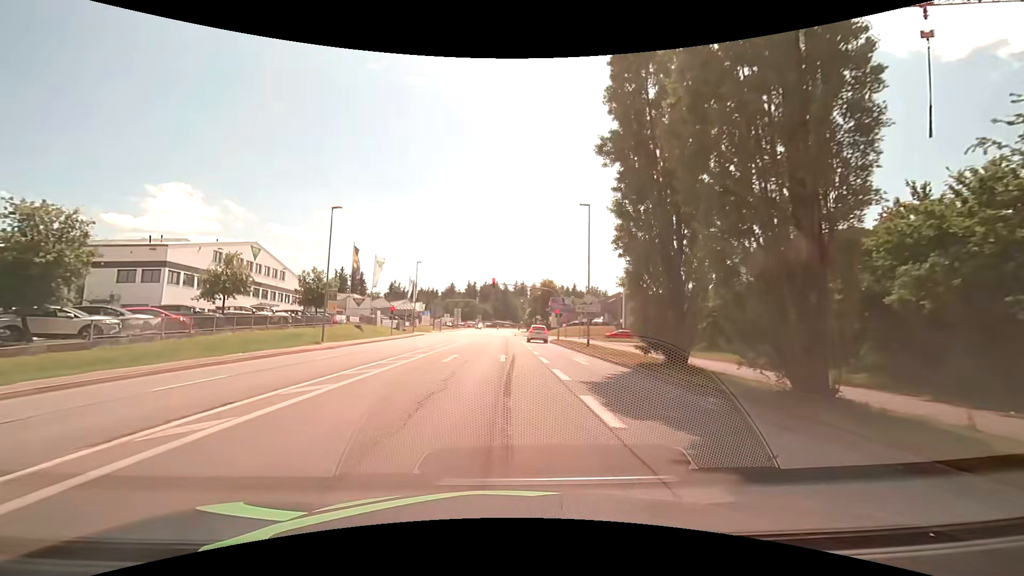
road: tertiary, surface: asphalt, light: Day
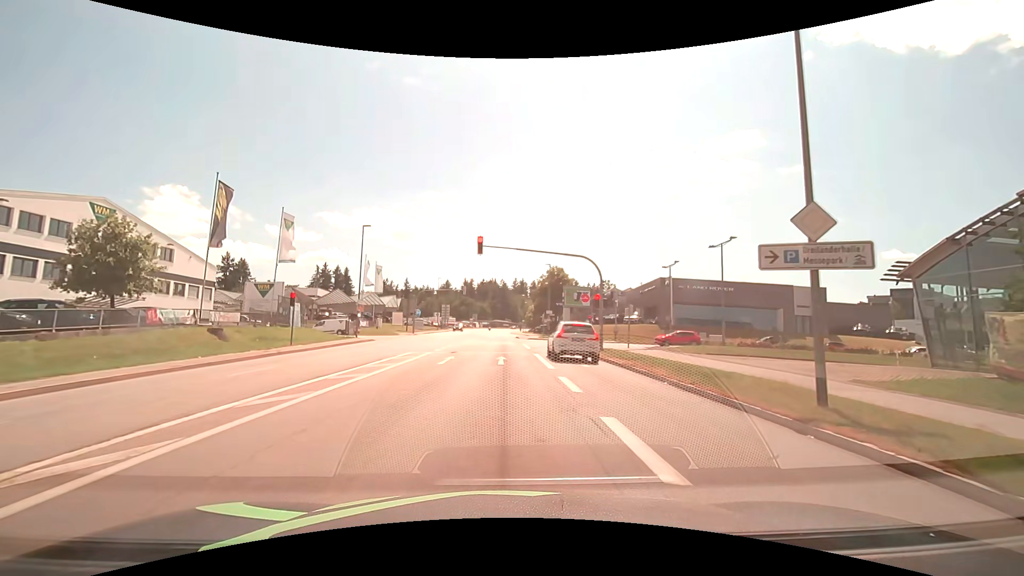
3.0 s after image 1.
(+0.1, +26.0) m; +1°
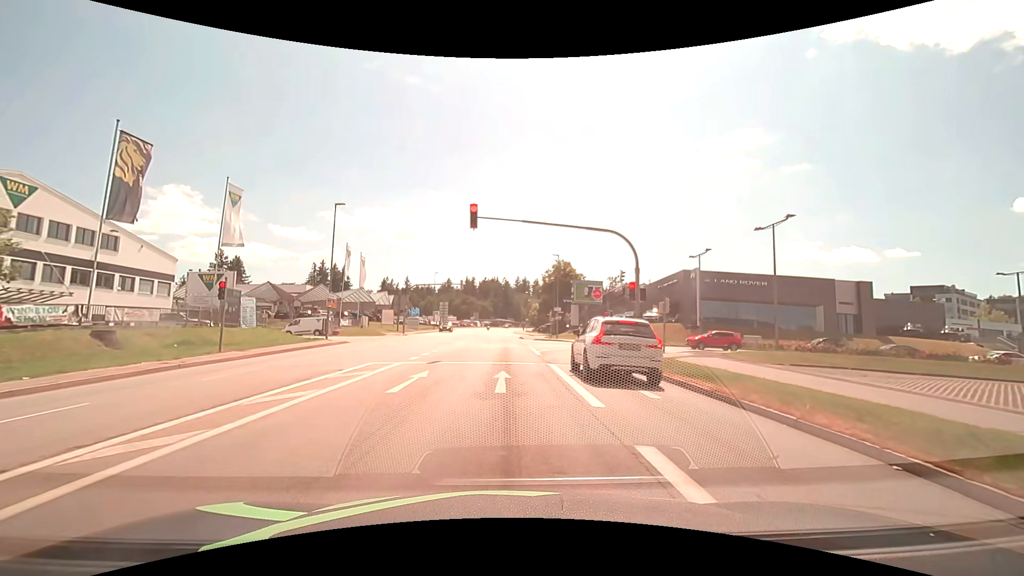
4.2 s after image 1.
(0.0, +7.8) m; -1°
